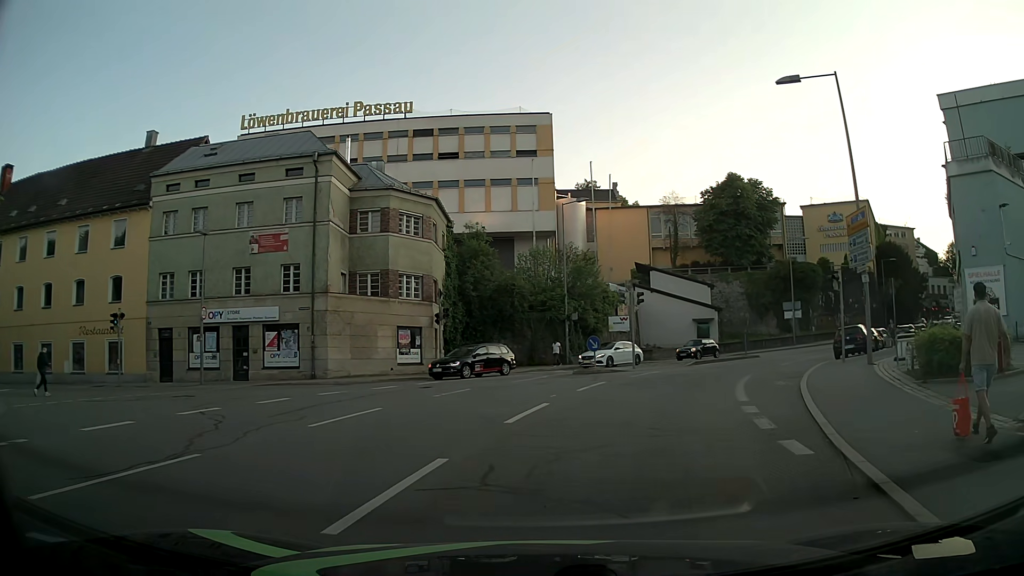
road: residential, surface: asphalt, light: Day
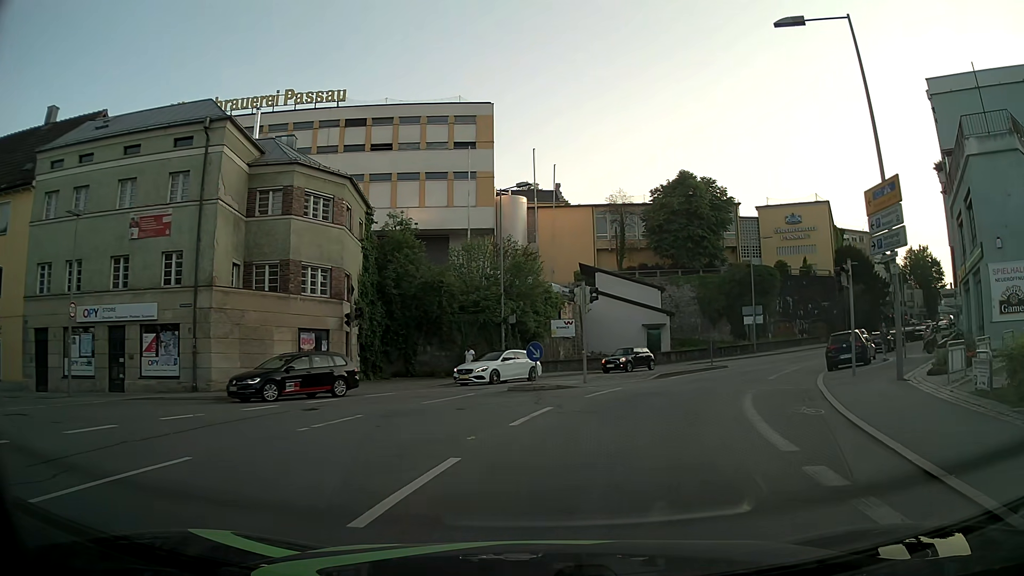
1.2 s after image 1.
(+0.3, +5.8) m; +4°
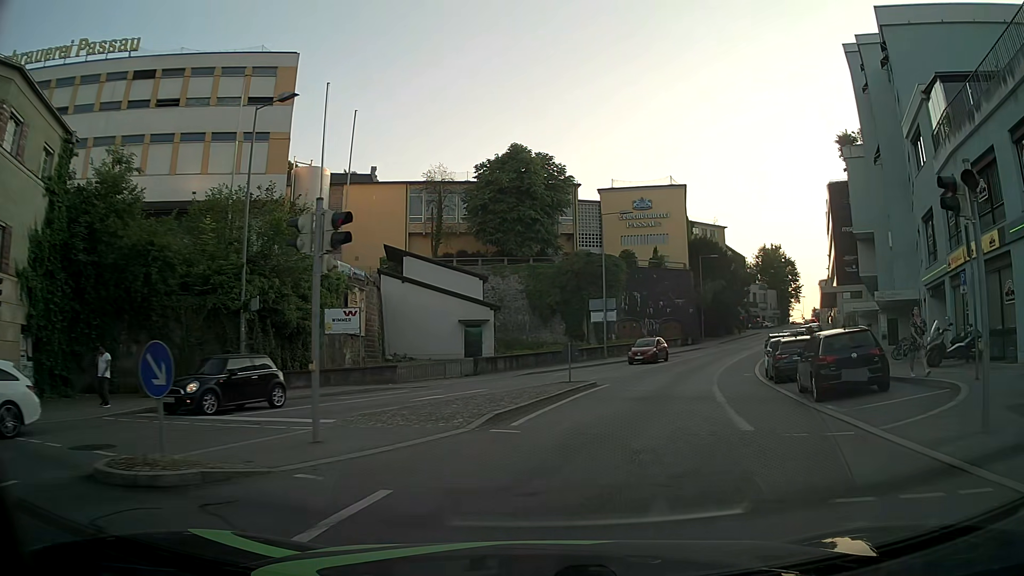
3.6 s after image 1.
(+1.9, +13.2) m; +17°
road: tertiary
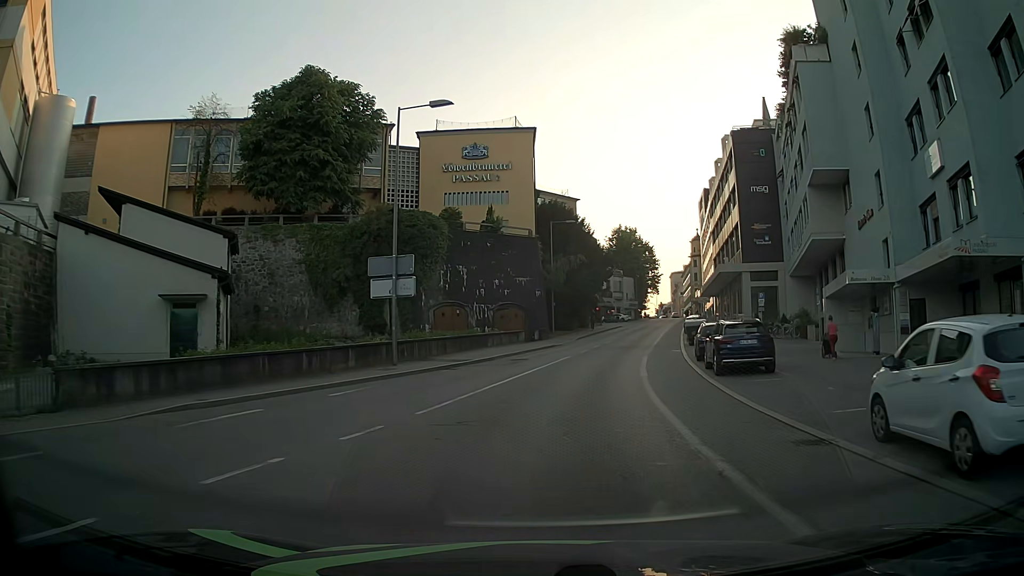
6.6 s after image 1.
(+3.2, +21.3) m; +14°
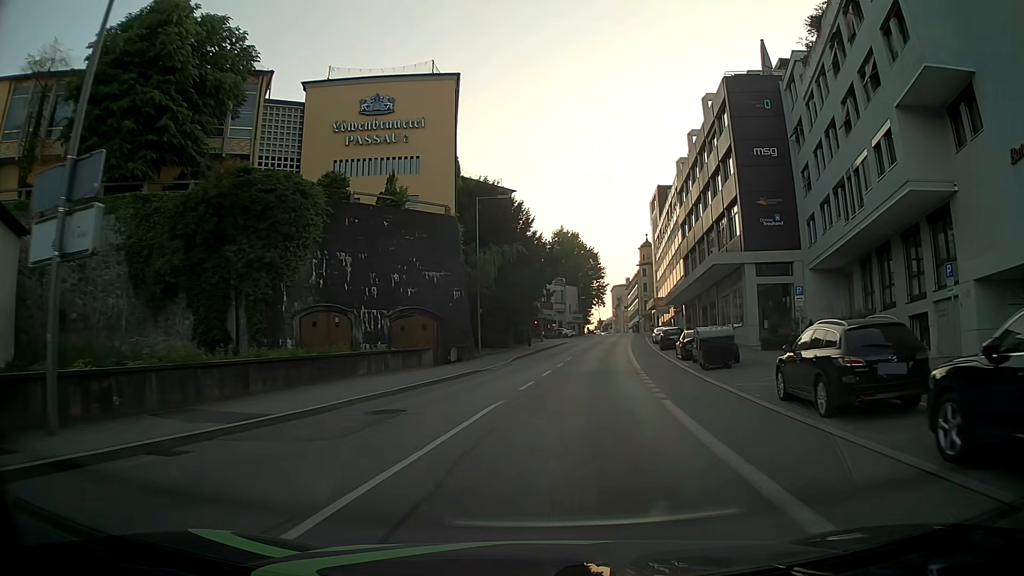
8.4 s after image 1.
(+0.8, +16.9) m; +6°
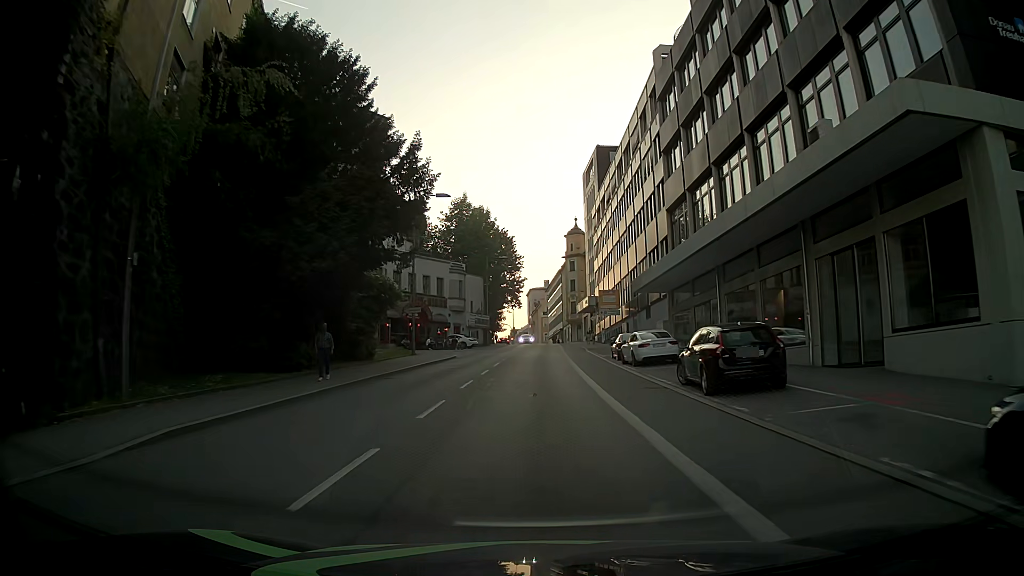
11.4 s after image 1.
(+2.5, +30.4) m; +7°
